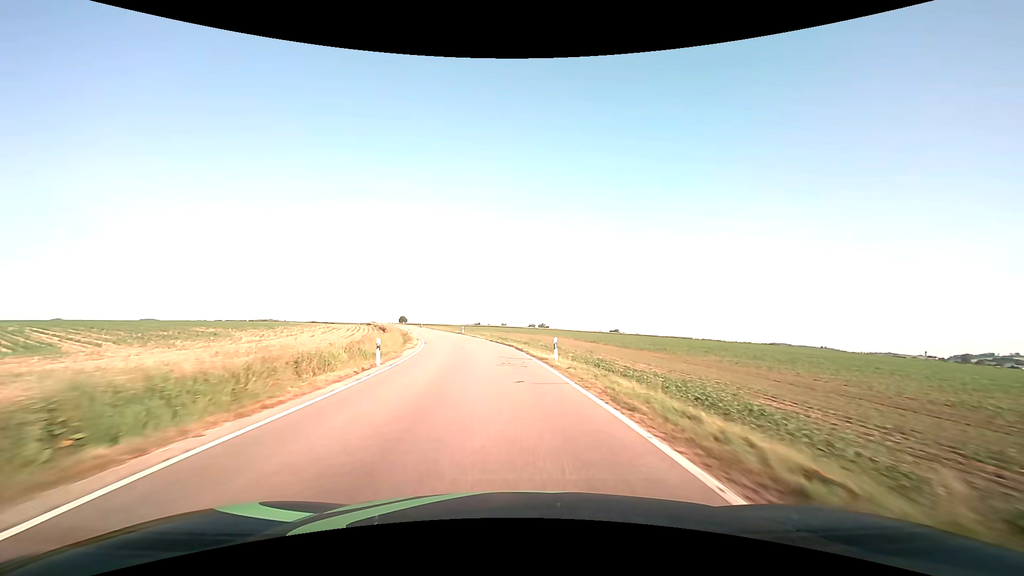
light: Day
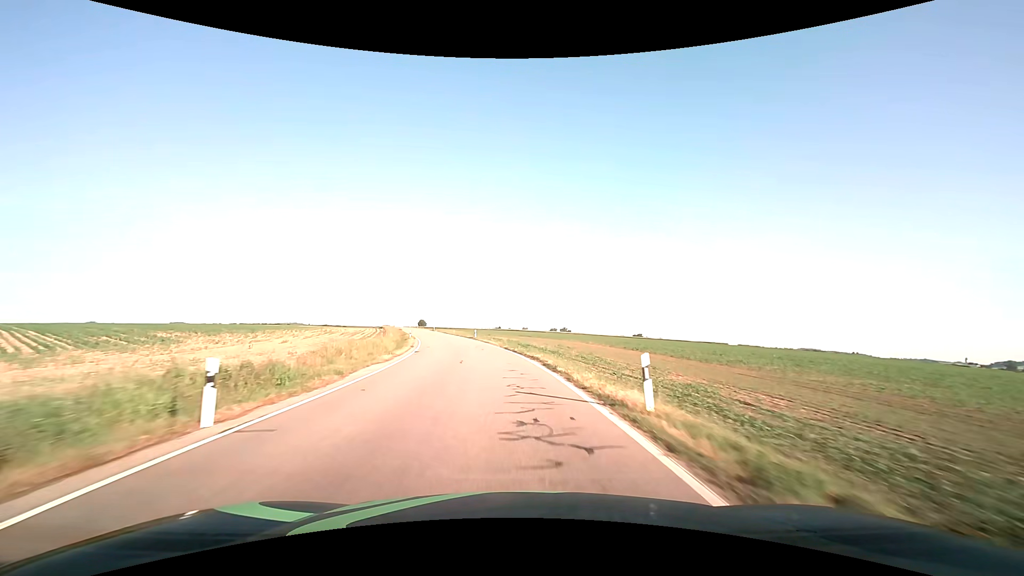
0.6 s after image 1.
(-0.3, +11.8) m; -3°
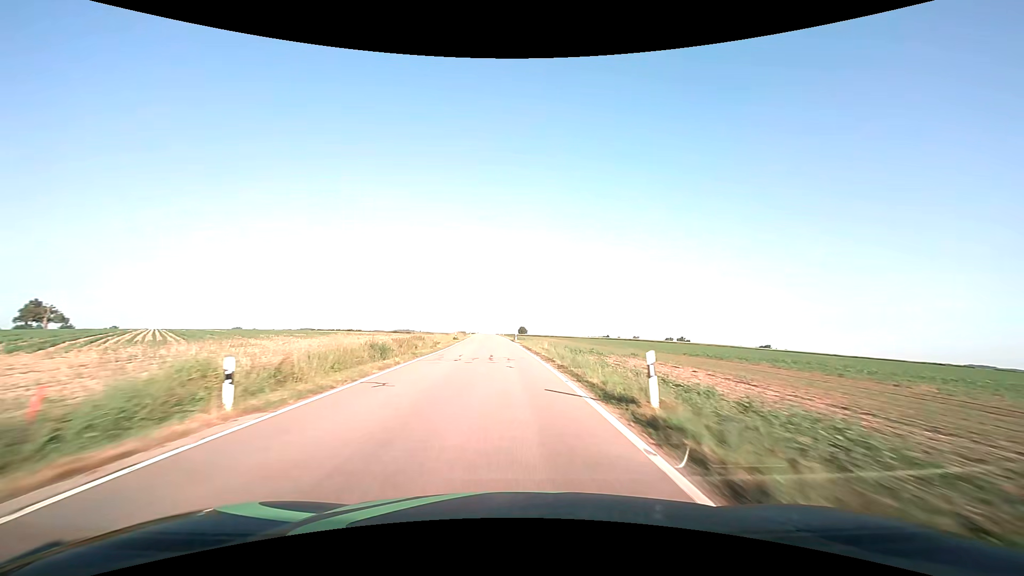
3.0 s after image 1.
(-5.1, +49.0) m; -12°
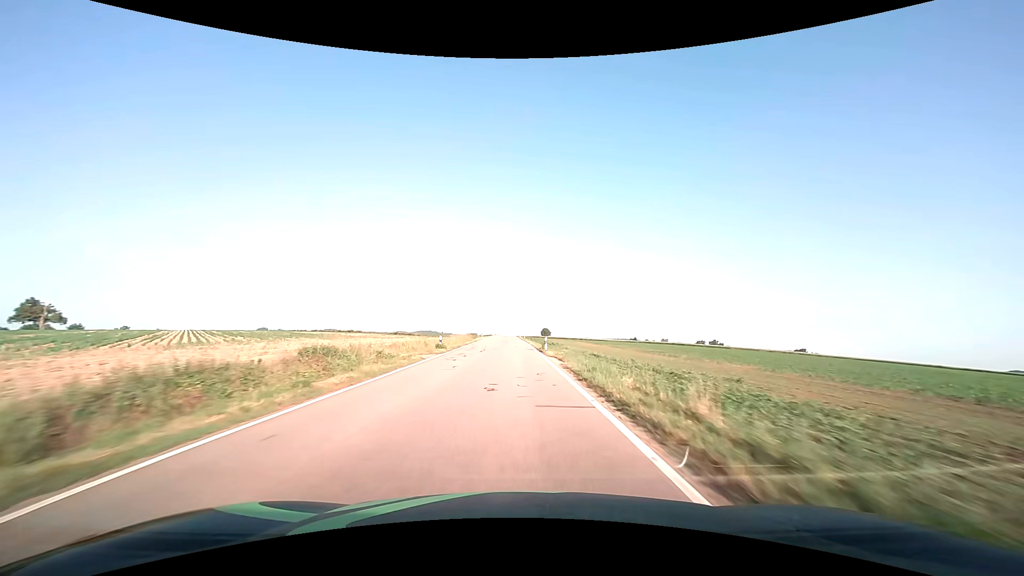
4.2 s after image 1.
(-0.6, +25.7) m; -3°
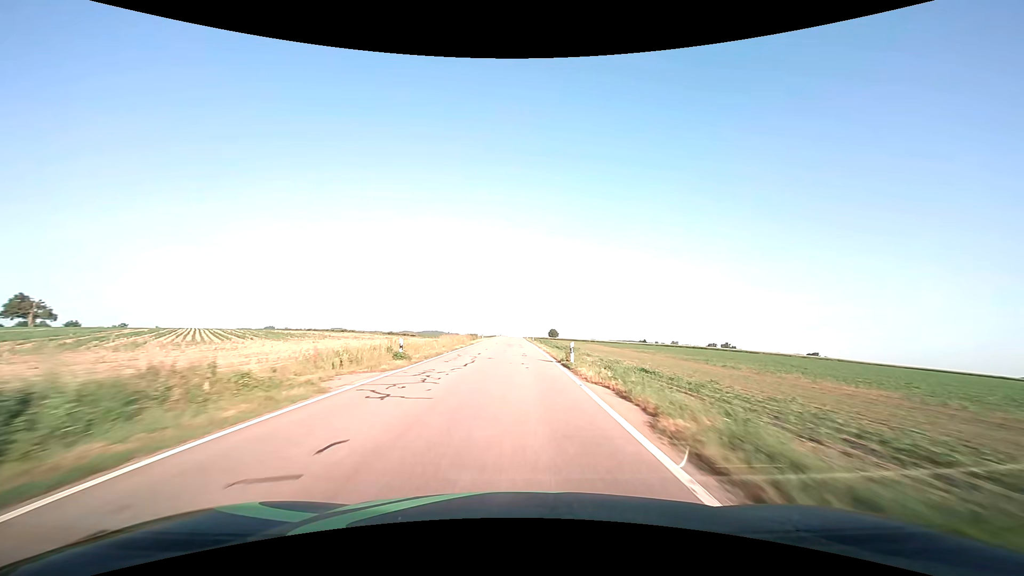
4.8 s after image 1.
(-0.1, +13.1) m; -1°
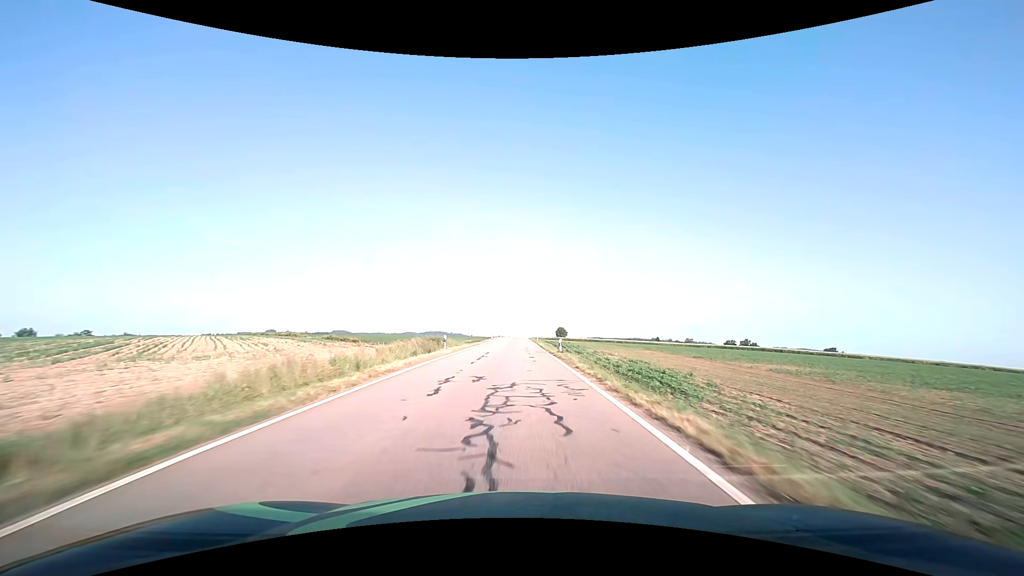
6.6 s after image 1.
(-0.3, +40.0) m; 0°
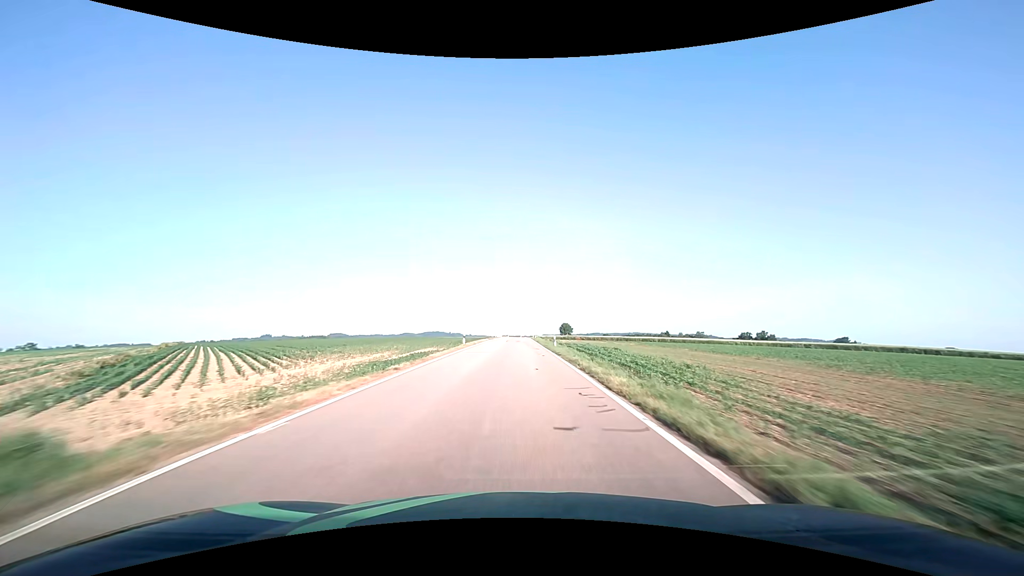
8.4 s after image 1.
(+0.1, +40.8) m; 0°
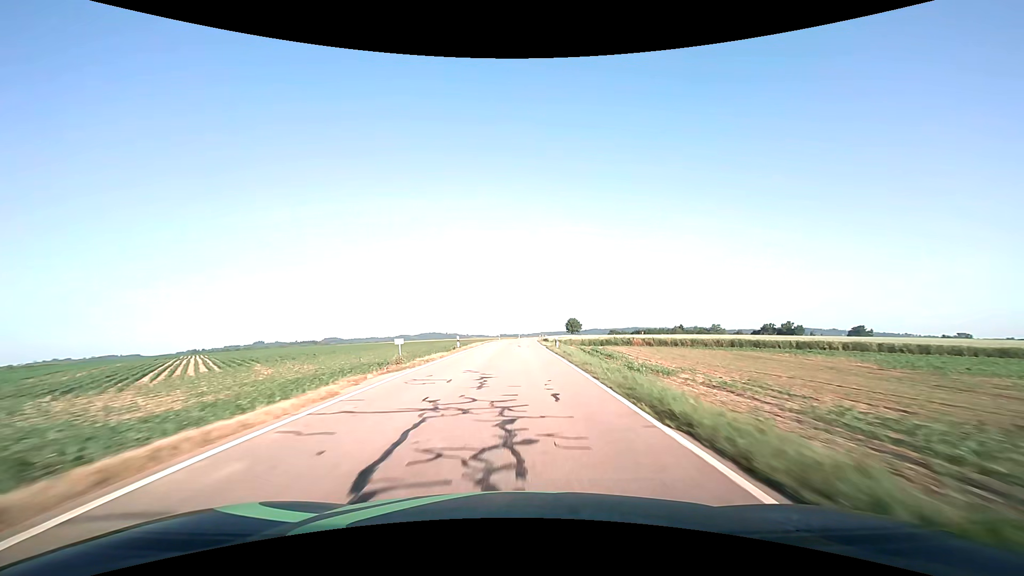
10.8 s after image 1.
(+0.1, +54.1) m; 0°
(0, +10) (0, +20) (0, +30) (0, +40) (0, +50) (0, +60) (+1, +70) (+1, +80) (+1, +90) (+2, +100) m
